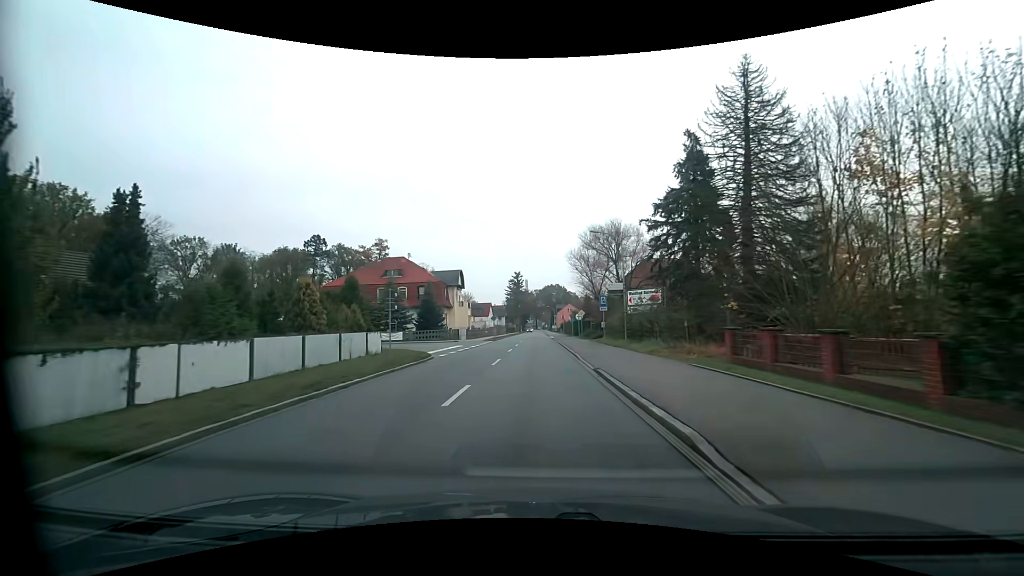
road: primary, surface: asphalt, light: Day
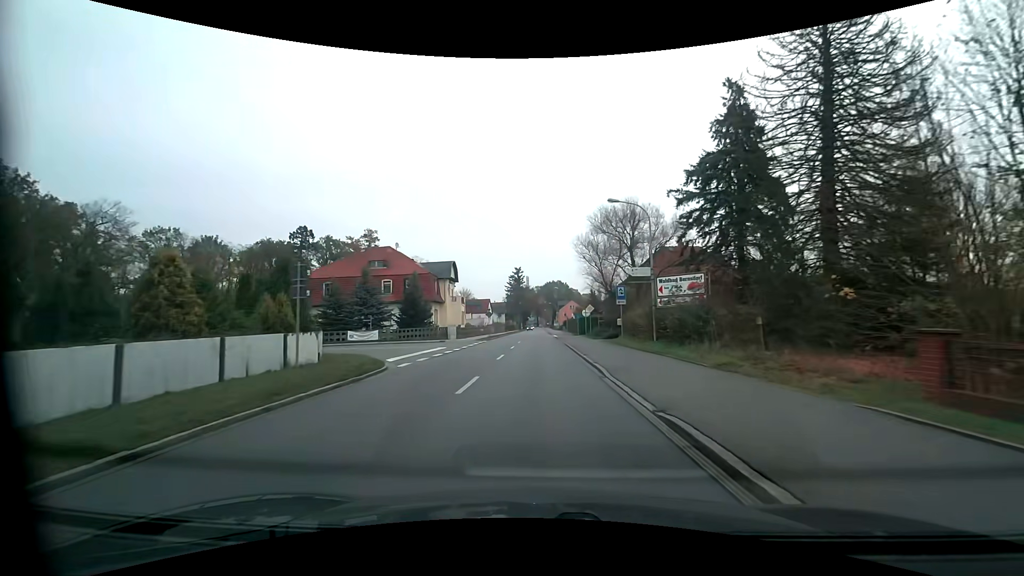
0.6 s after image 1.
(0.0, +8.0) m; 0°
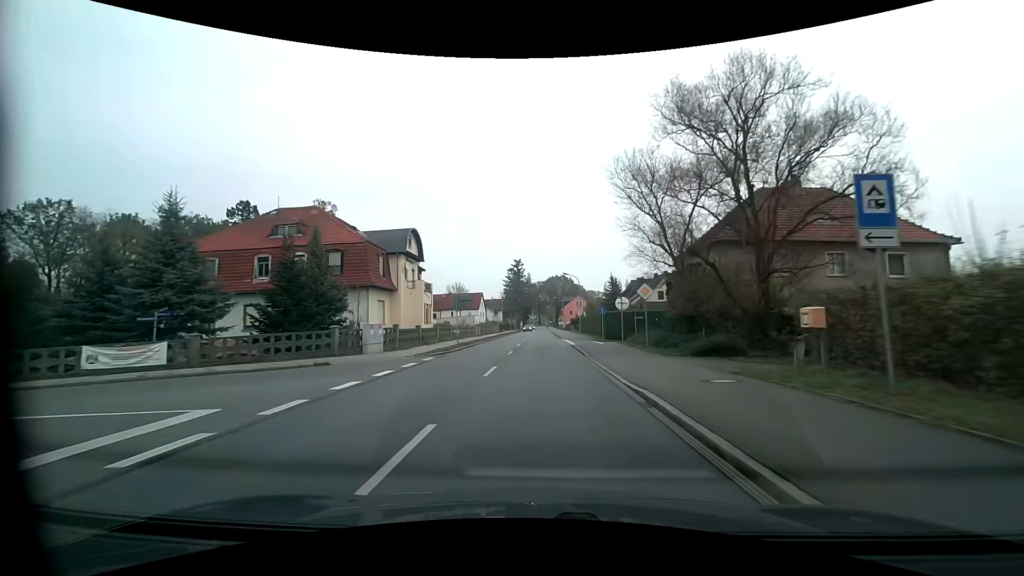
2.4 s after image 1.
(0.0, +24.1) m; -1°
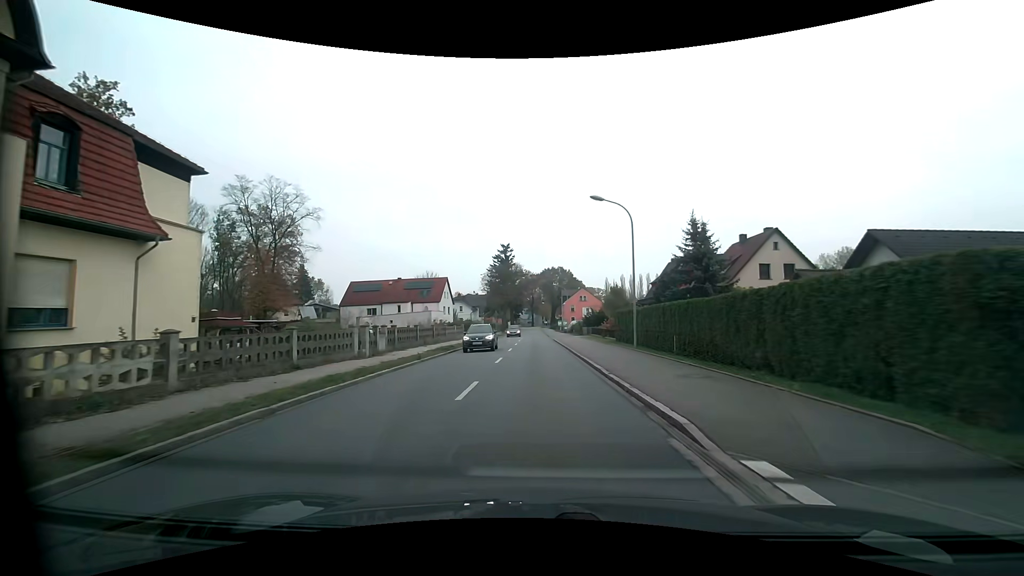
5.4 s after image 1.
(+0.4, +39.9) m; +1°
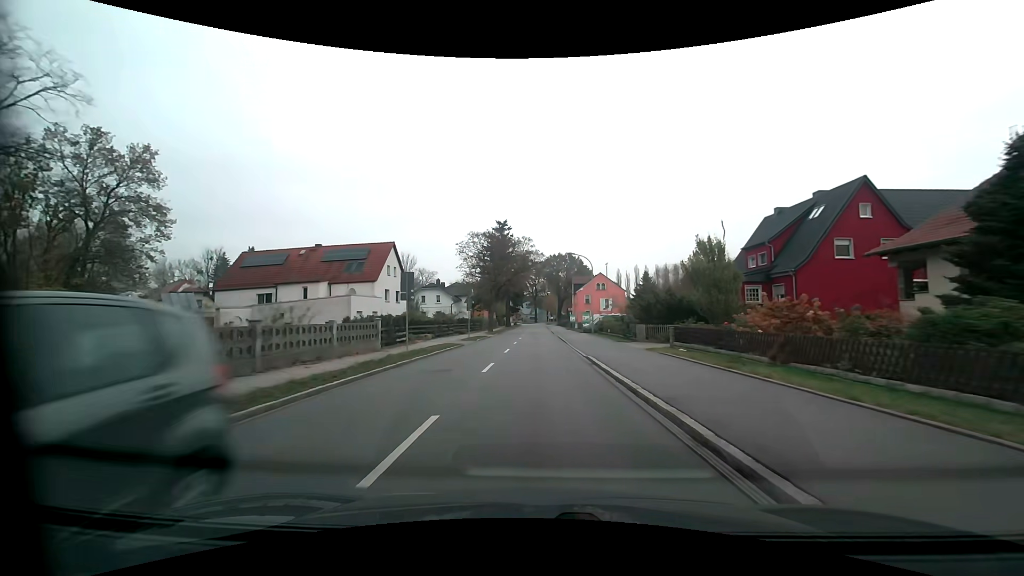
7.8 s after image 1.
(-0.2, +32.0) m; -1°
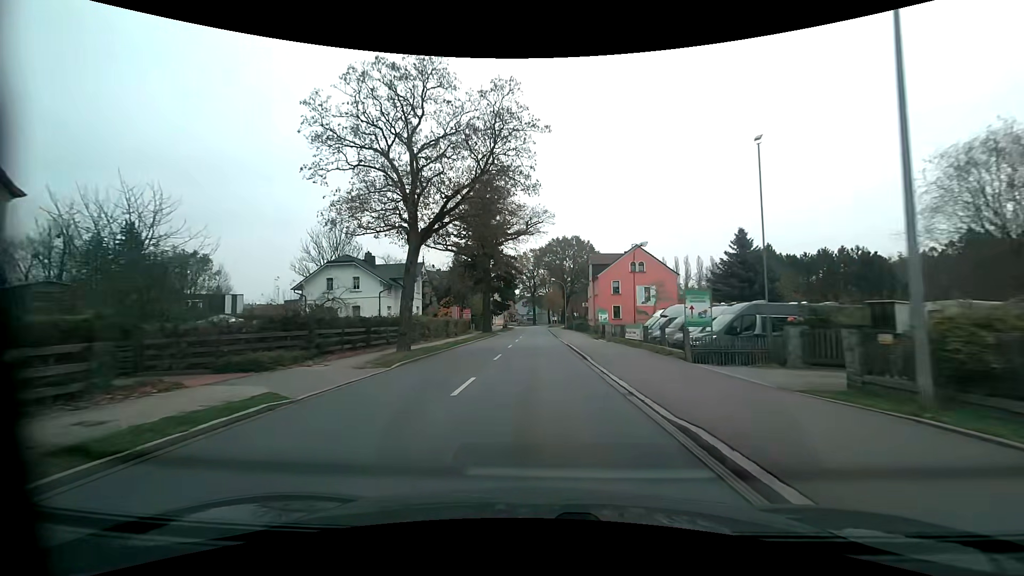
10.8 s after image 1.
(0.0, +40.3) m; 0°
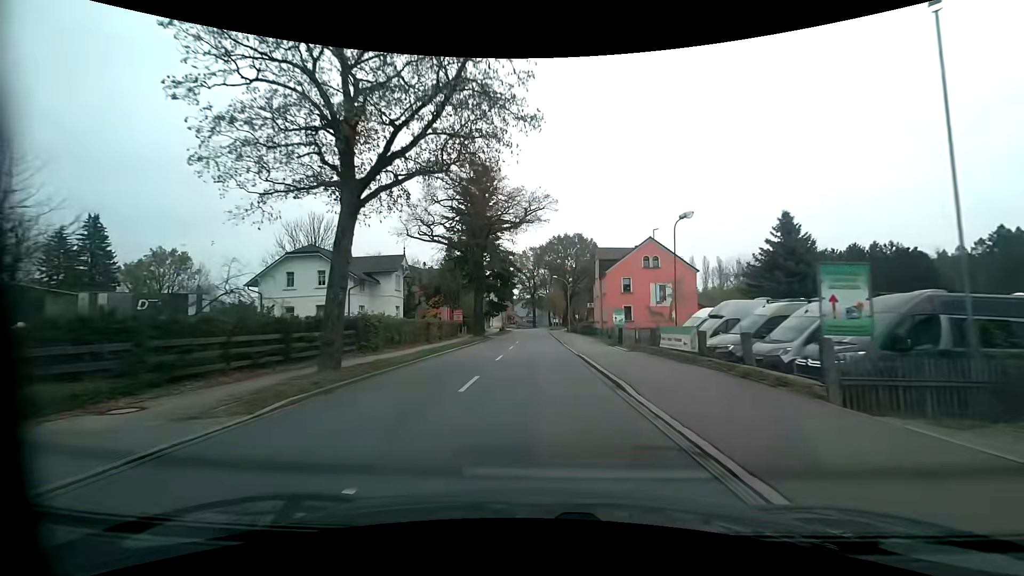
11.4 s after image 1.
(0.0, +8.1) m; 0°
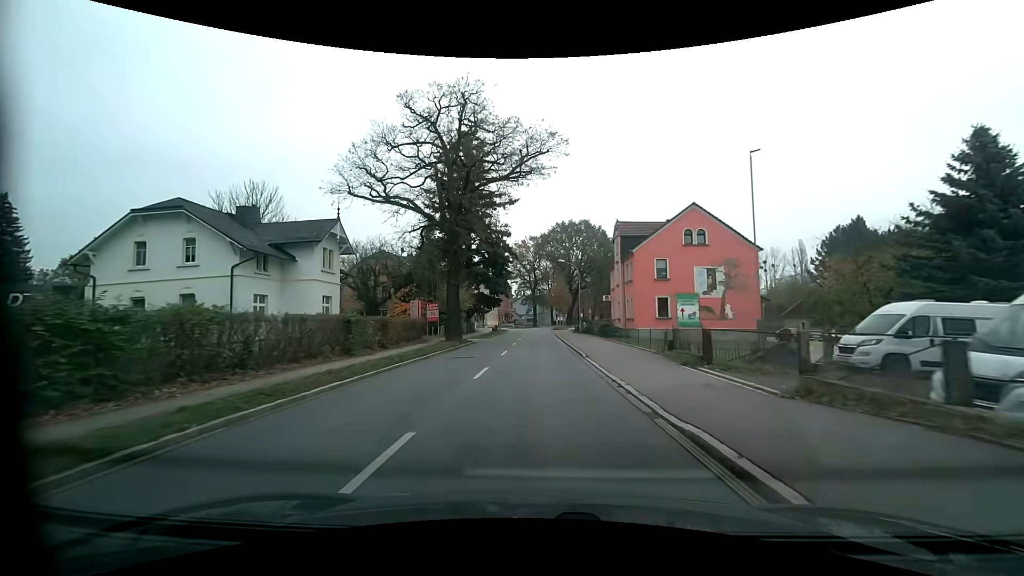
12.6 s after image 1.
(0.0, +16.1) m; -1°
(0, +10) (0, +20) (0, +30) (0, +40) (0, +50) (0, +60) (0, +70) (+1, +80) (+1, +90) (+2, +100) m
